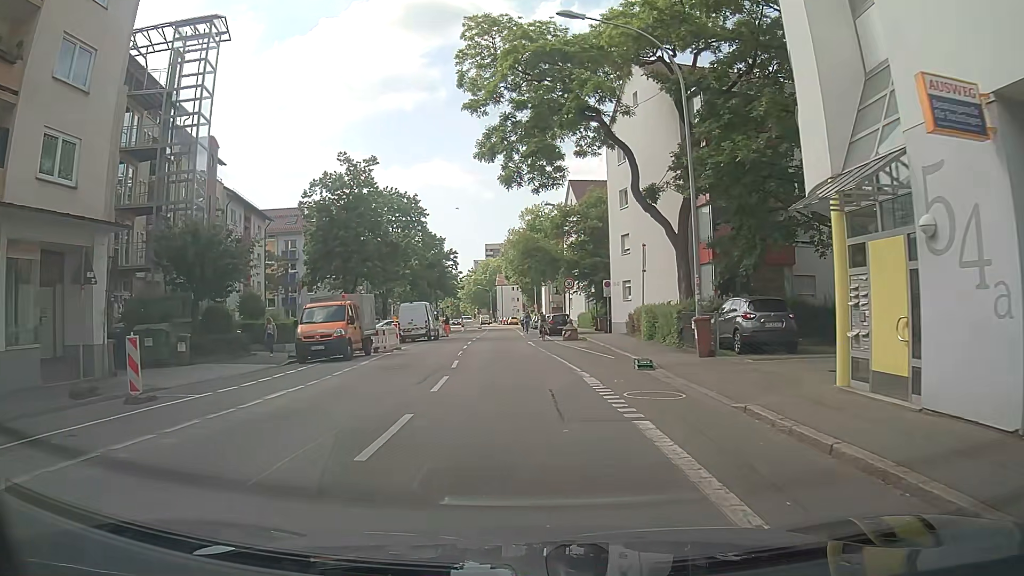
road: residential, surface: asphalt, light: Day
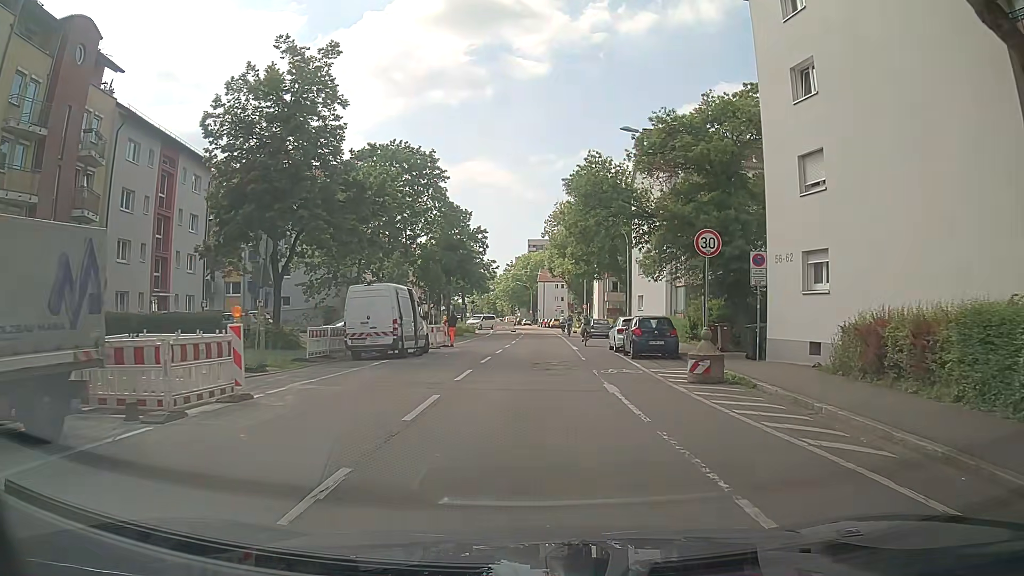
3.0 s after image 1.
(-1.4, +21.5) m; -5°
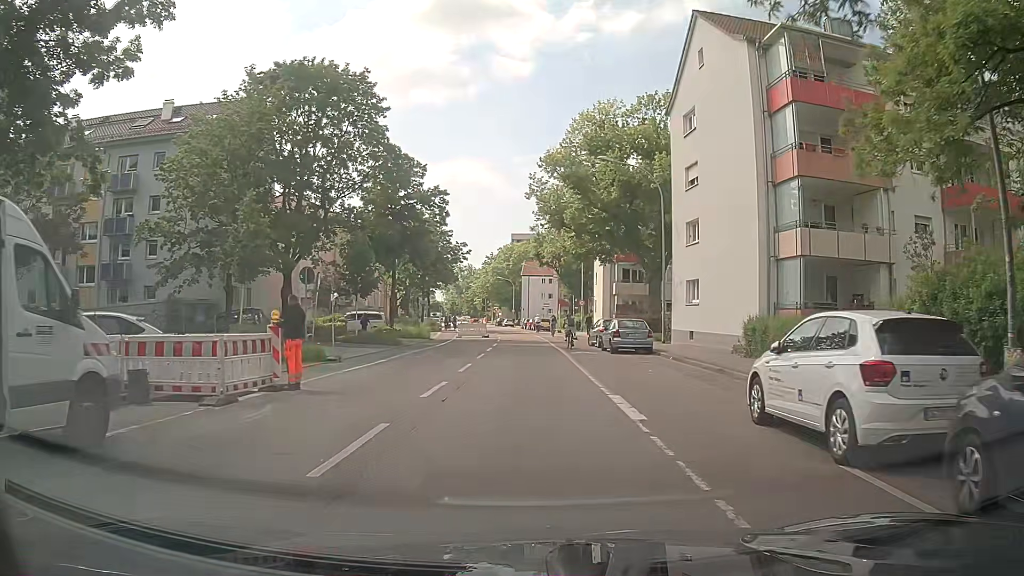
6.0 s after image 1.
(+0.1, +21.3) m; 0°
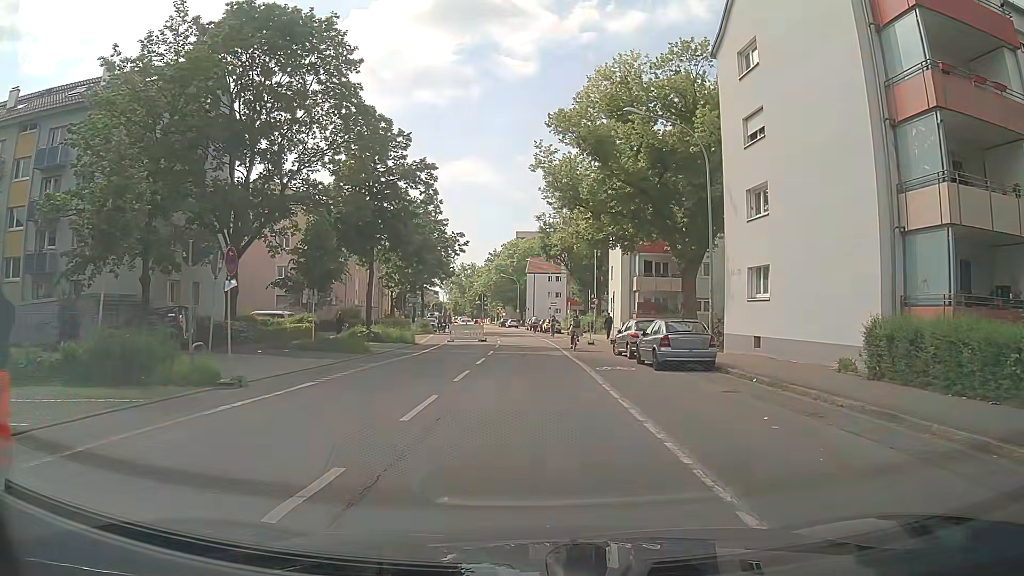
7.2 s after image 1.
(+0.1, +8.5) m; -1°
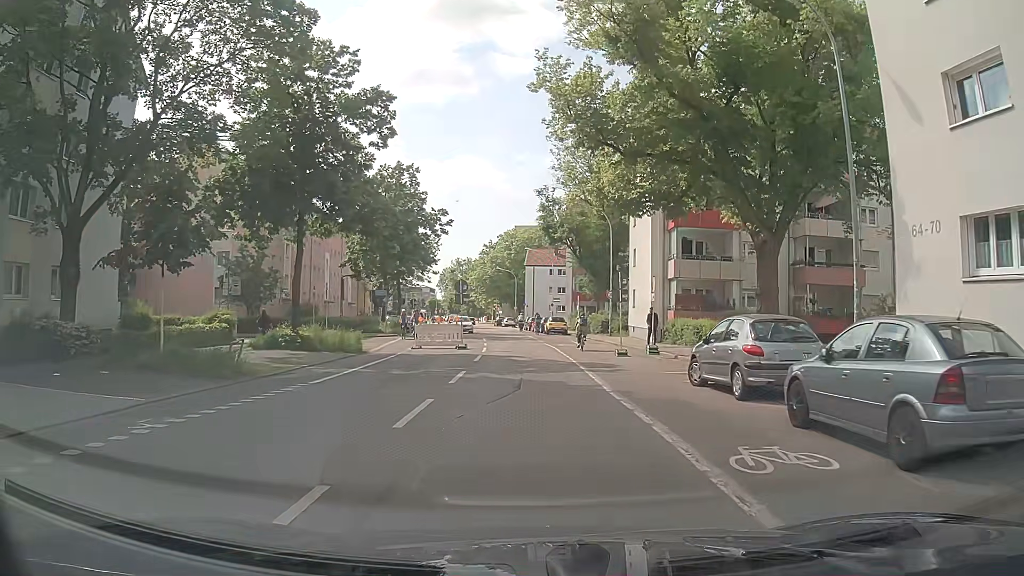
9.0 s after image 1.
(+0.2, +12.7) m; +1°
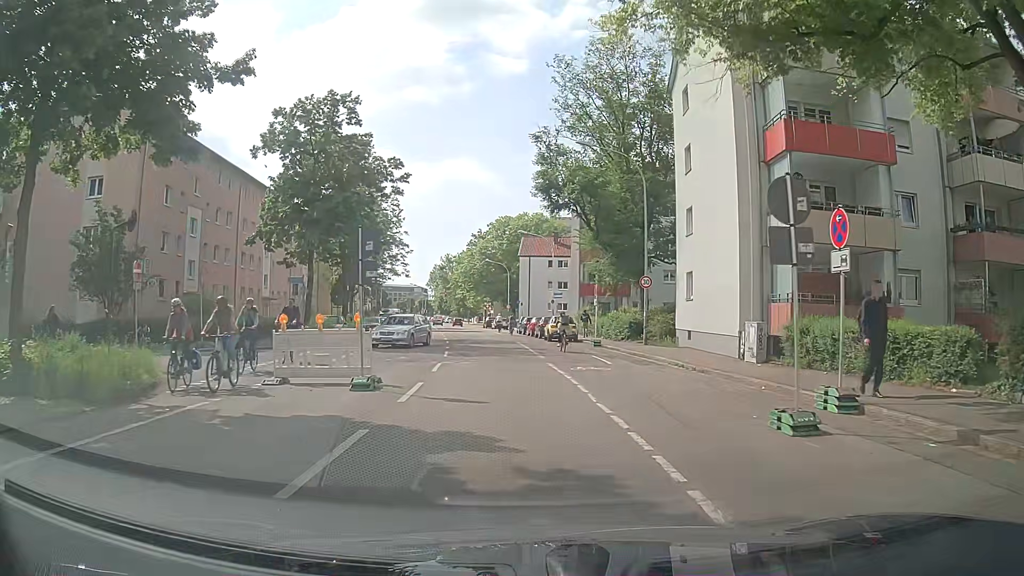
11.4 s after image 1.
(0.0, +16.7) m; +2°
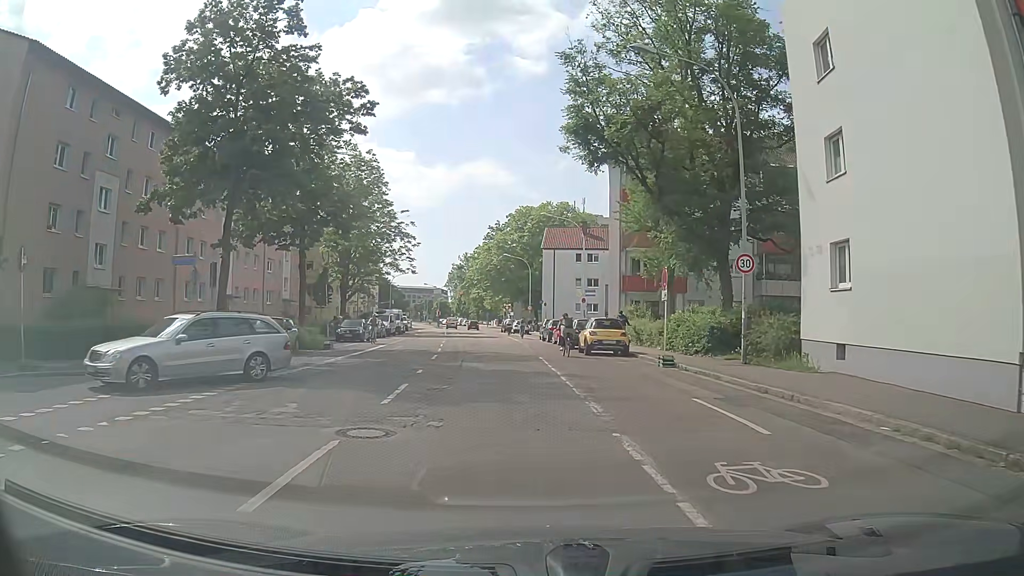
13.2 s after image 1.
(-0.6, +12.4) m; -3°
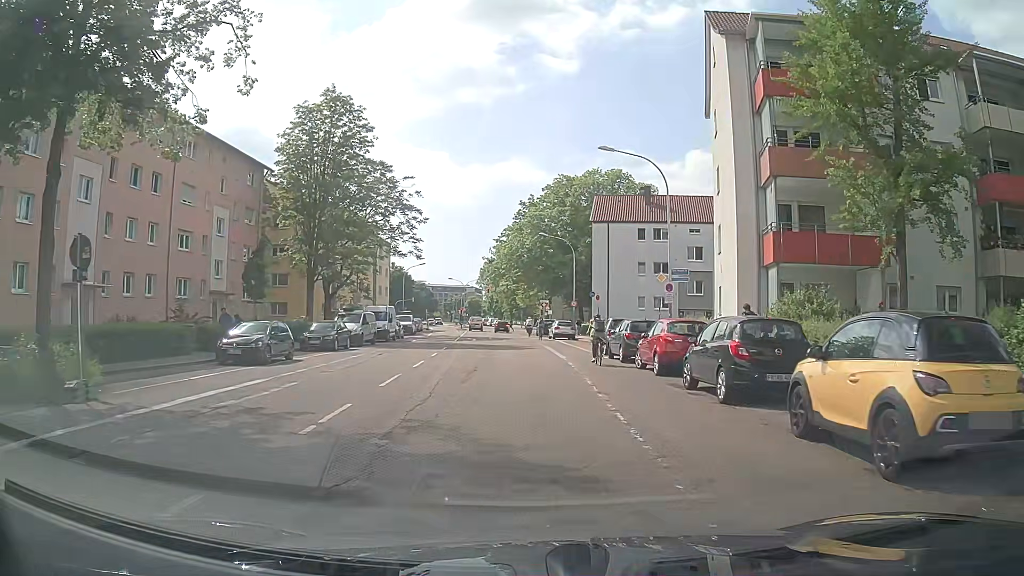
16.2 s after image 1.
(-0.6, +20.9) m; -3°
